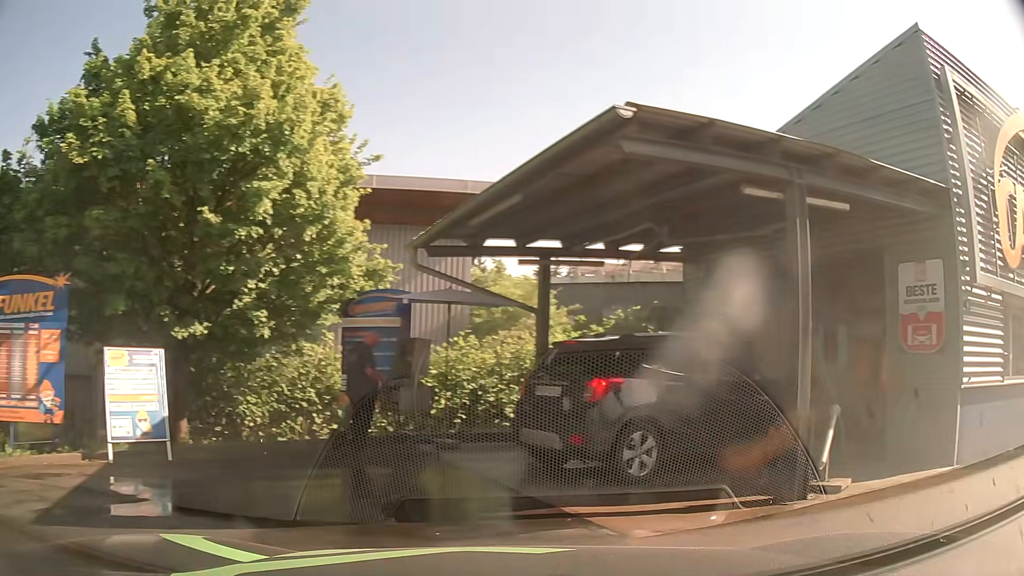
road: service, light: Day
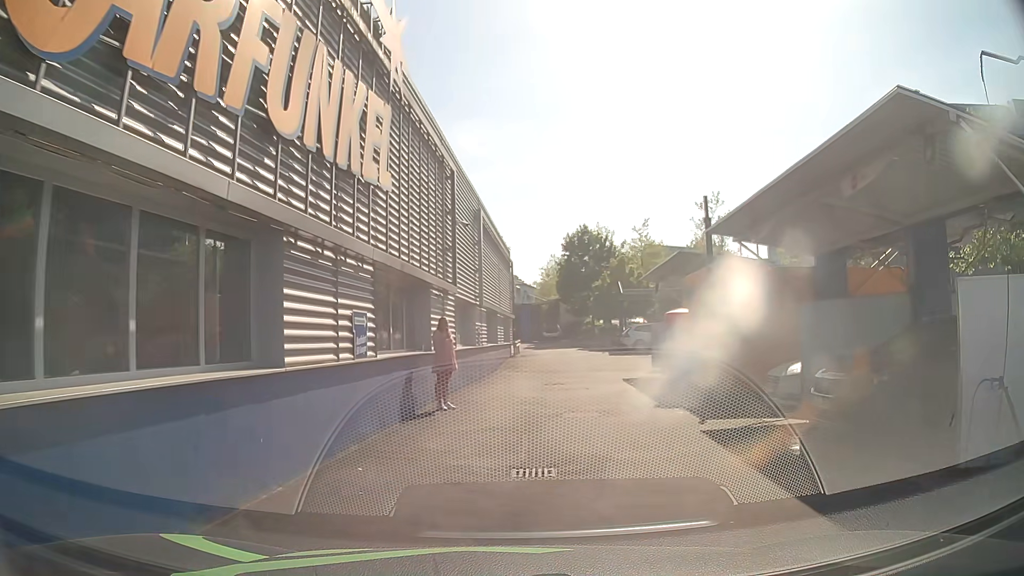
(+4.9, +5.8) m; +60°
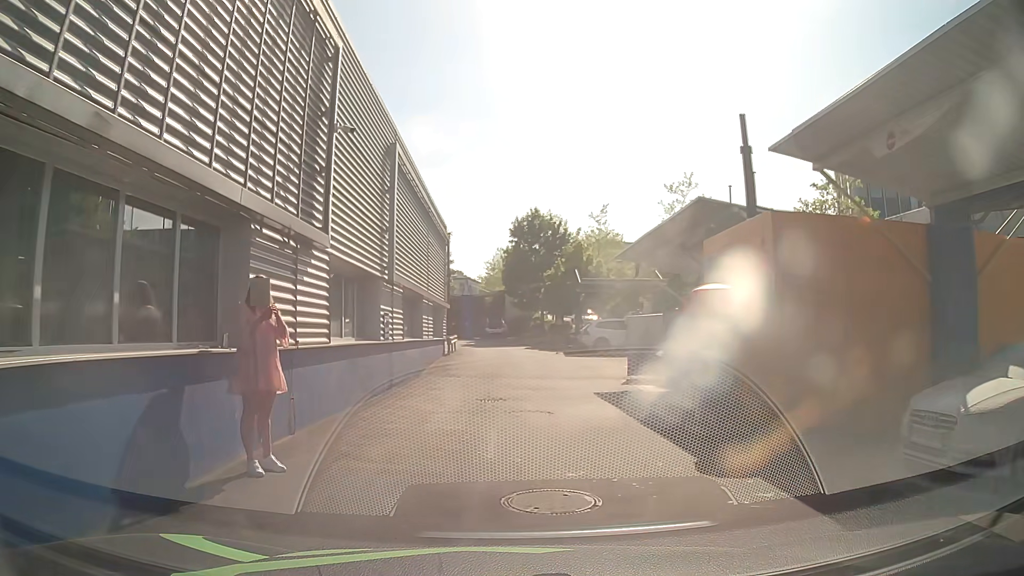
(+0.5, +6.8) m; +7°
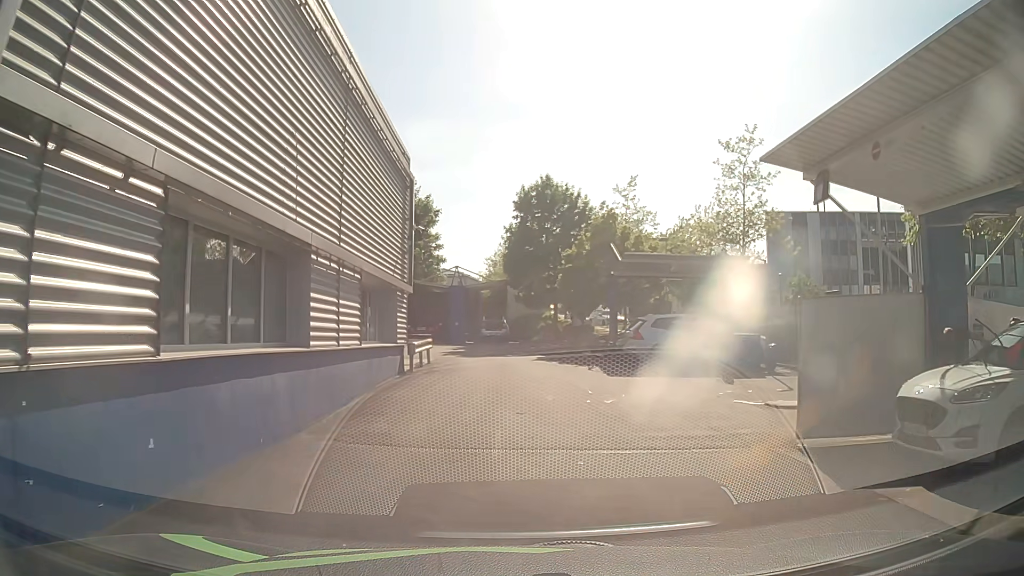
(-0.2, +12.2) m; -1°
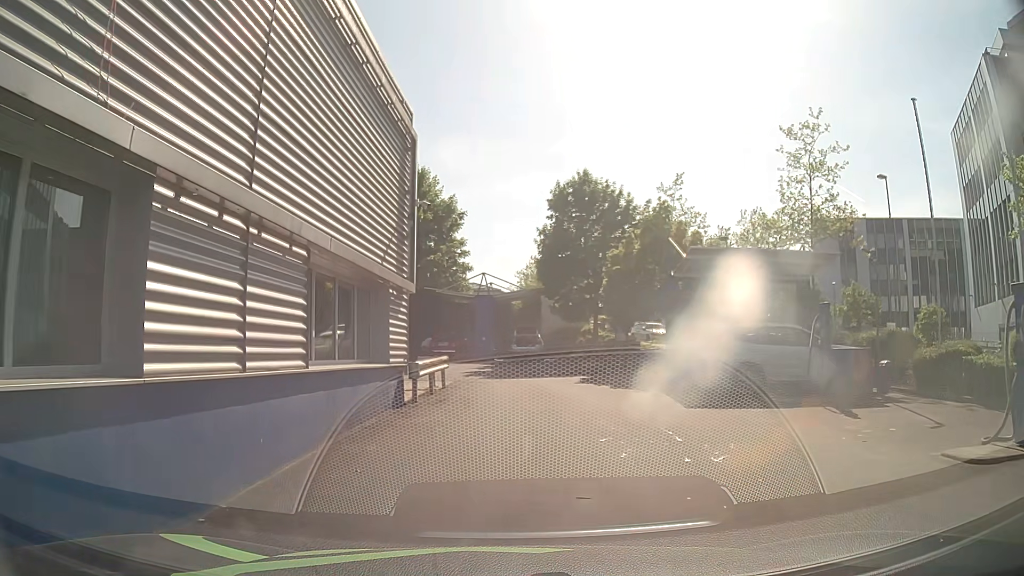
(-0.1, +4.9) m; -2°
